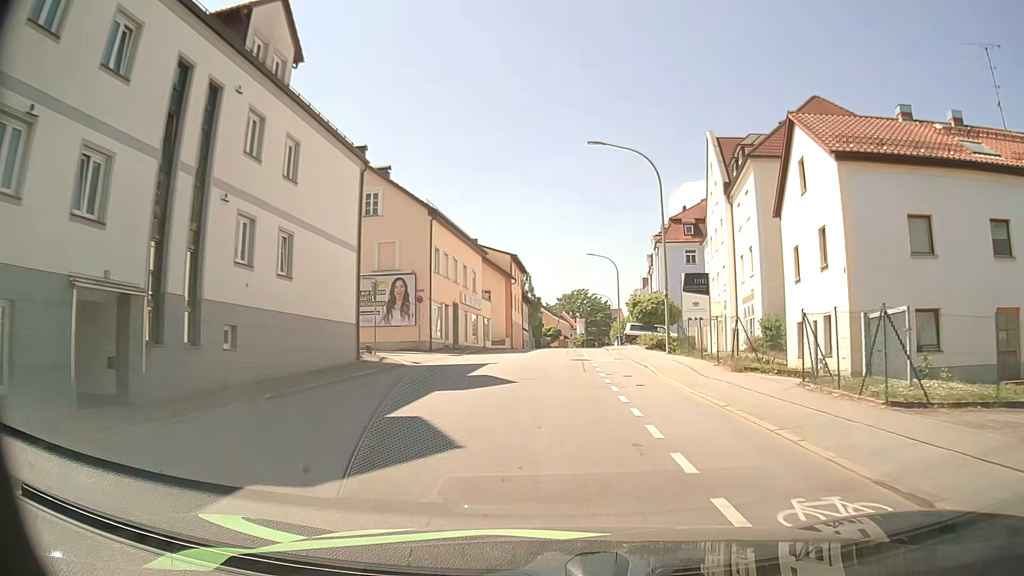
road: tertiary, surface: asphalt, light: Day
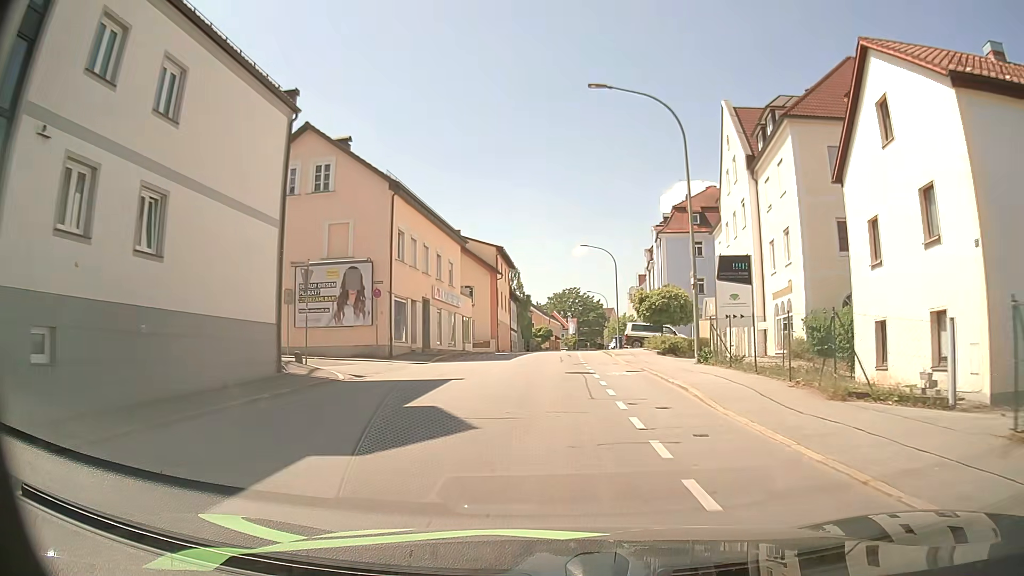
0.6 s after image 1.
(+0.1, +6.9) m; +1°
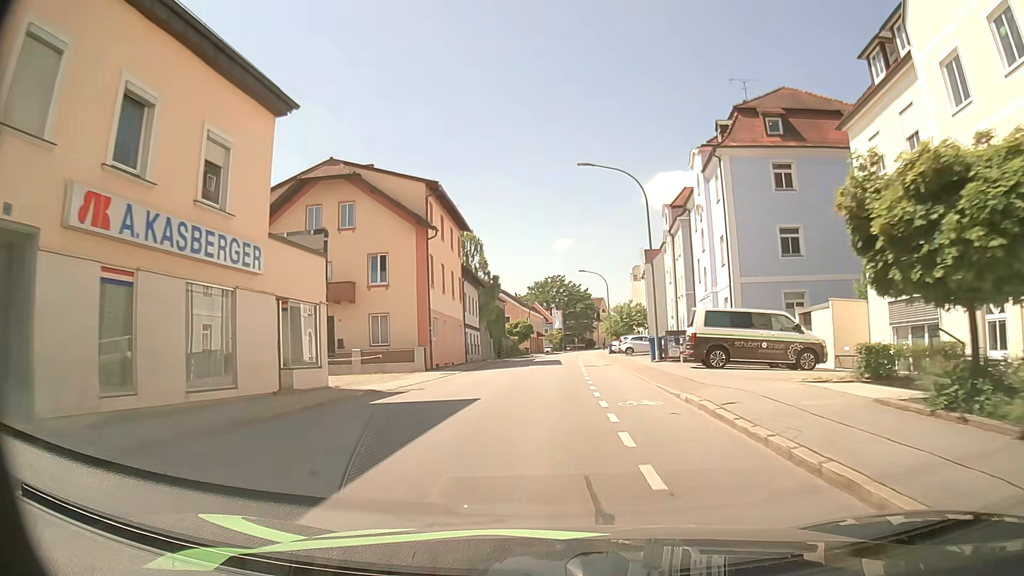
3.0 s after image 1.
(+0.5, +27.5) m; +2°
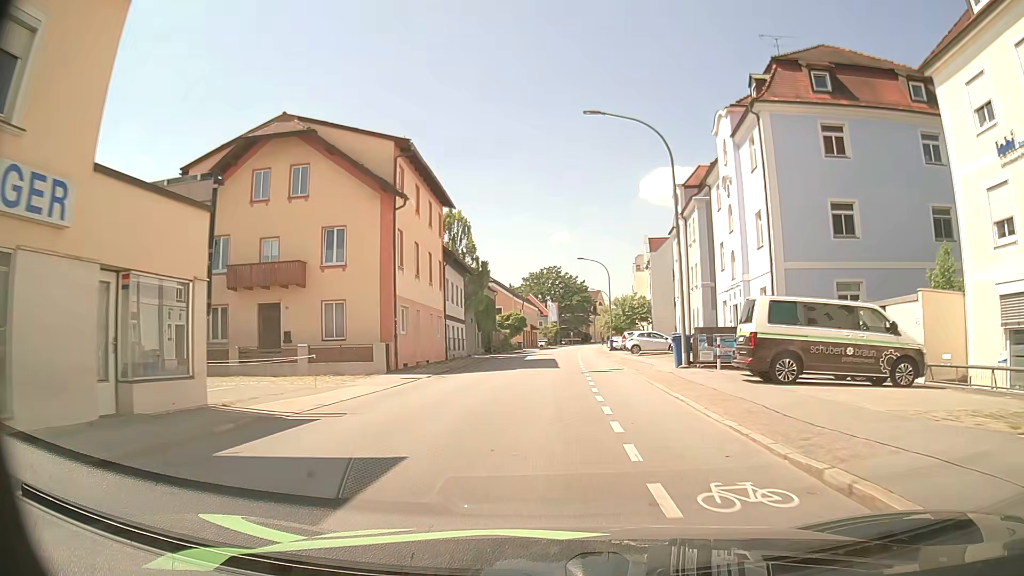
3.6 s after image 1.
(0.0, +6.8) m; 0°
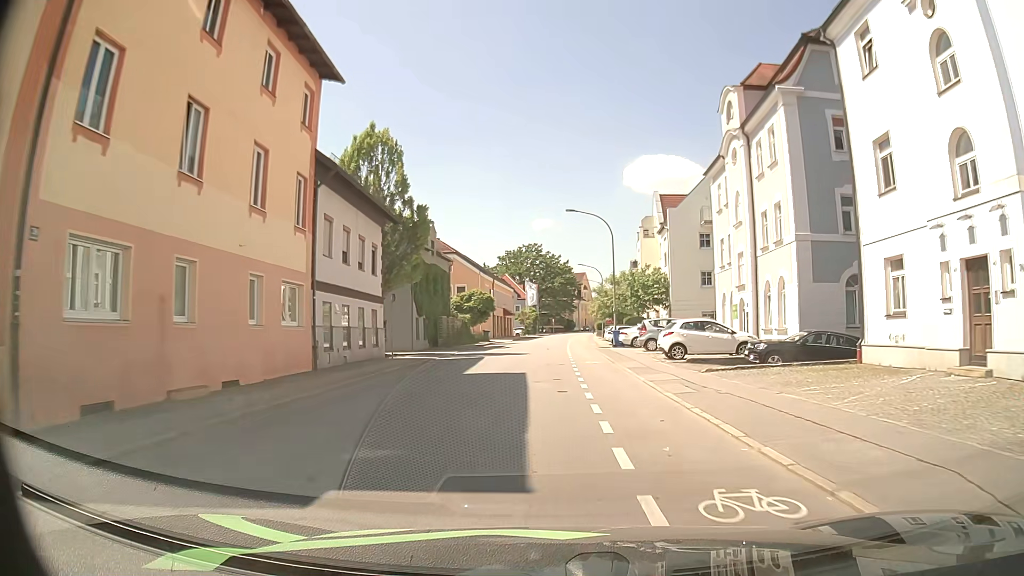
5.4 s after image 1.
(+0.4, +20.6) m; +2°
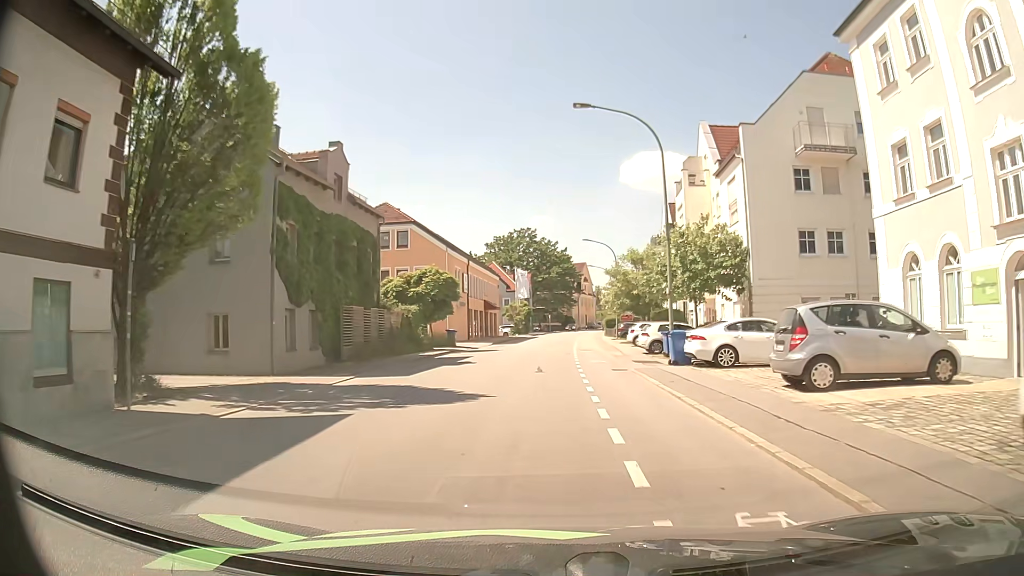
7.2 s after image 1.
(+0.2, +20.9) m; +1°
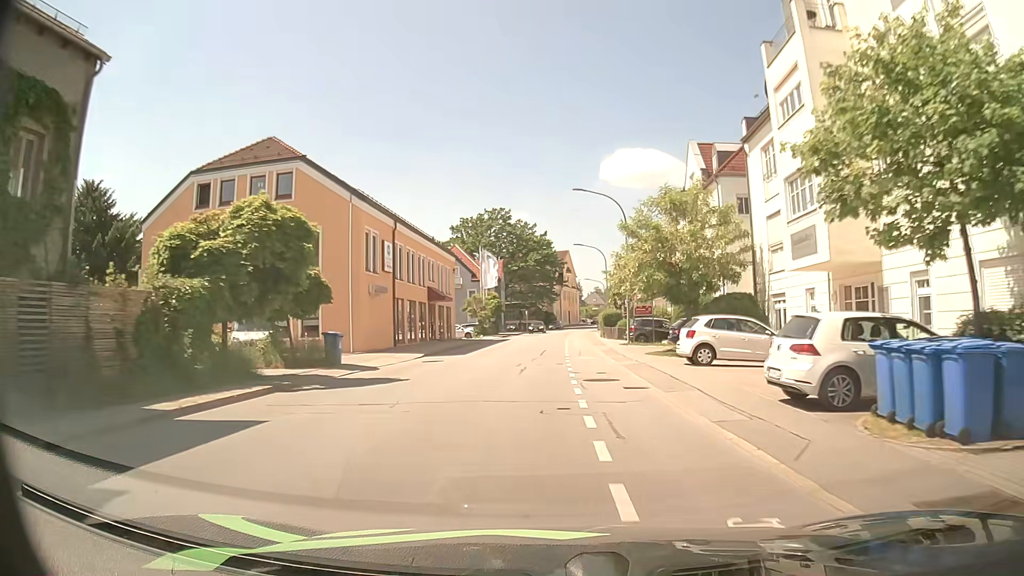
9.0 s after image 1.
(0.0, +21.2) m; +1°
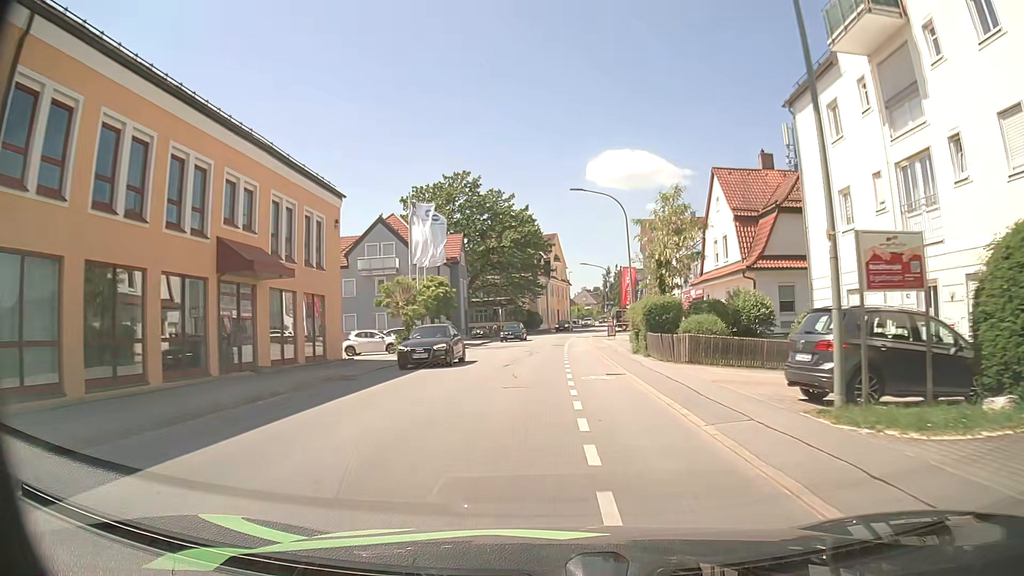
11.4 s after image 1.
(+0.4, +28.6) m; +2°
(0, +10) (0, +20) (0, +30) (0, +40) (+1, +50) (+1, +60) (+2, +70) (+3, +80) (+5, +90) (+7, +100) m
